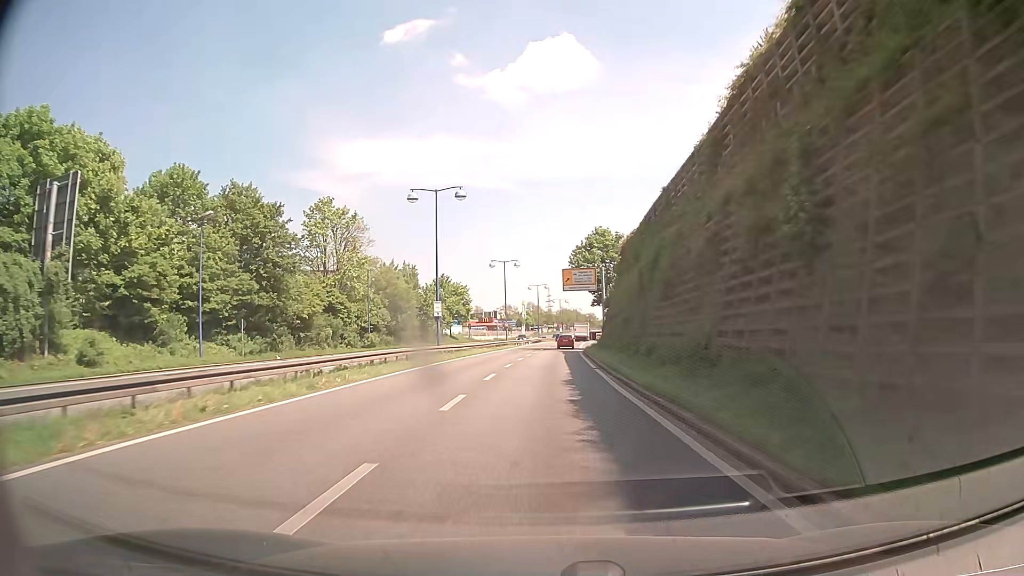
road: trunk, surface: asphalt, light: Day
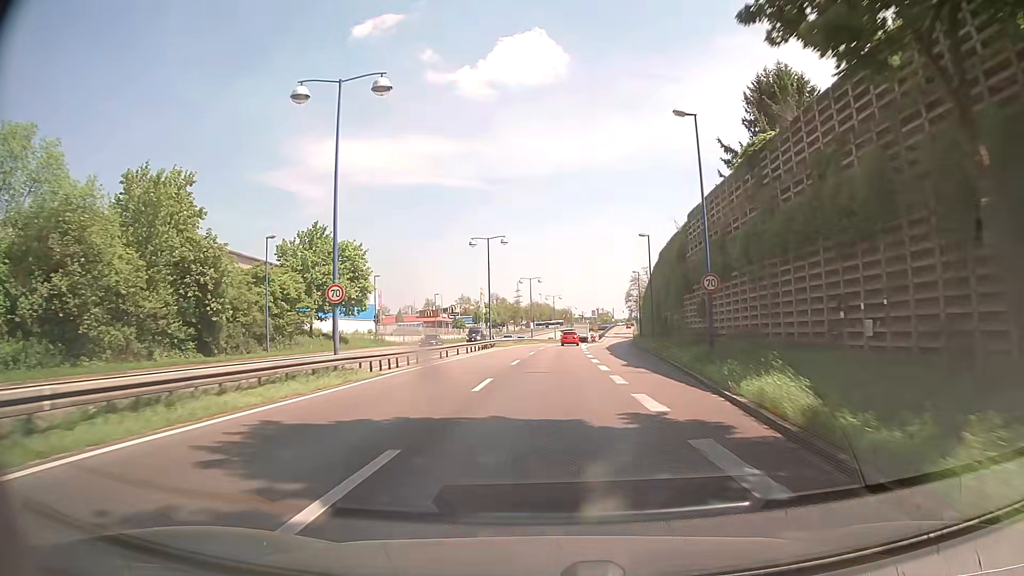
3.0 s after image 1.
(+1.2, +58.9) m; +3°
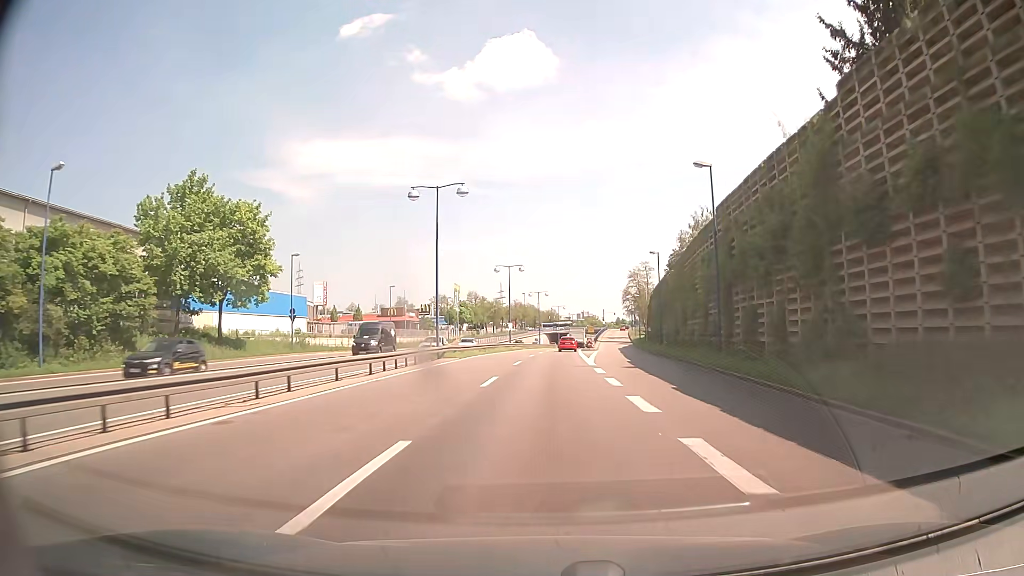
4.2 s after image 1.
(+0.2, +23.8) m; +1°
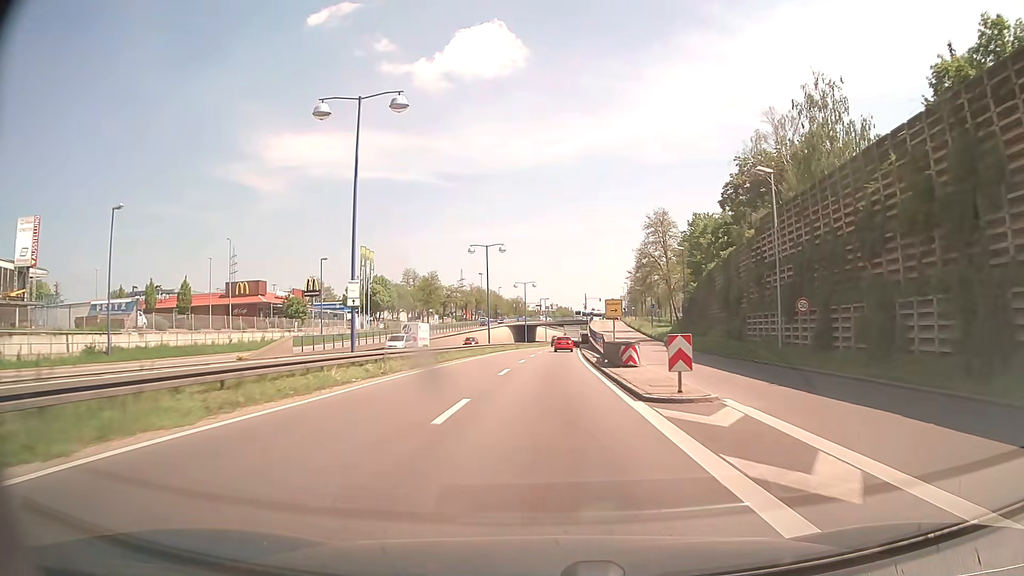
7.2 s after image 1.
(+1.1, +59.2) m; +2°
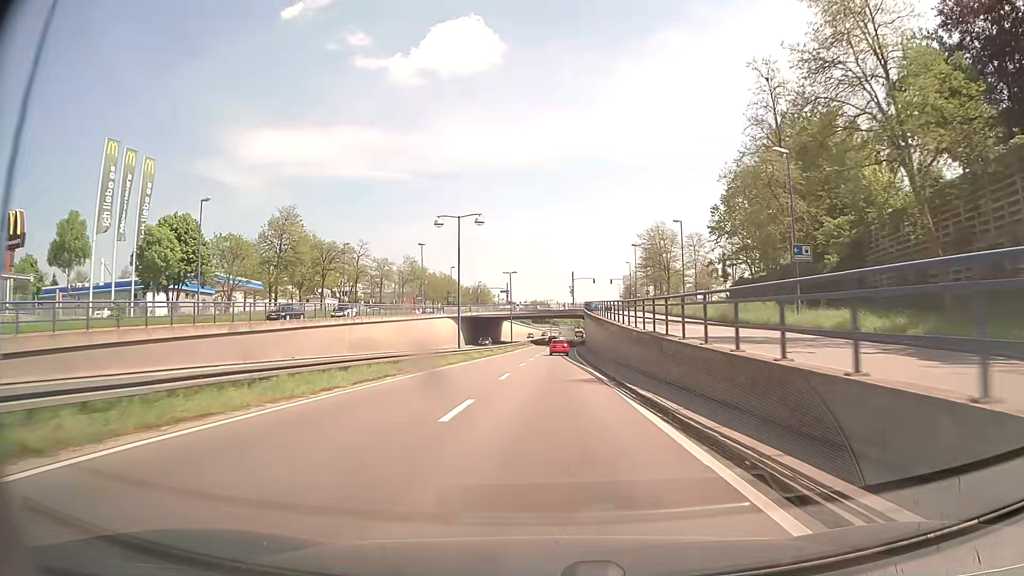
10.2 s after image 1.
(+1.2, +59.2) m; +2°
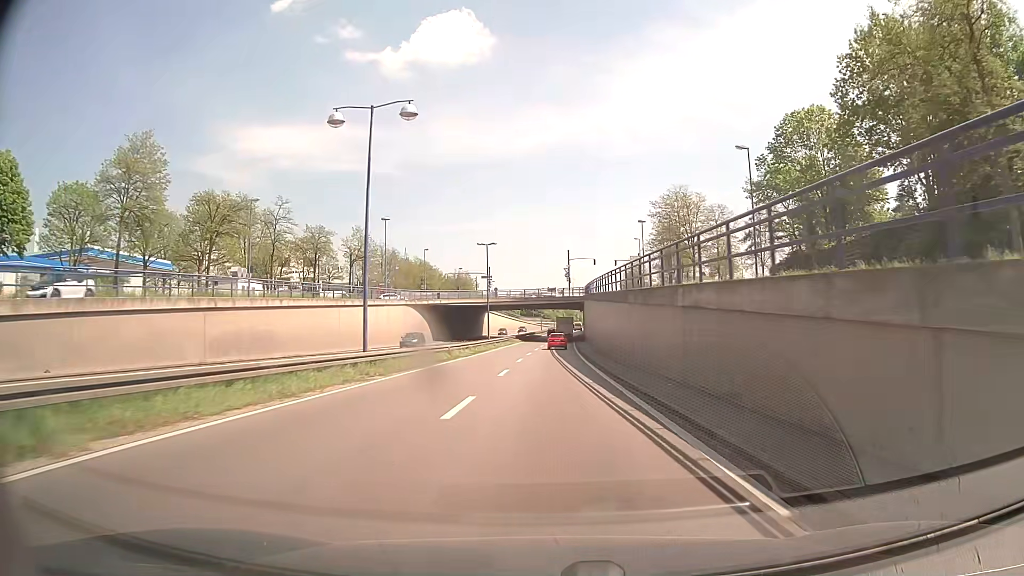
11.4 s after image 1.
(+0.2, +23.6) m; +1°
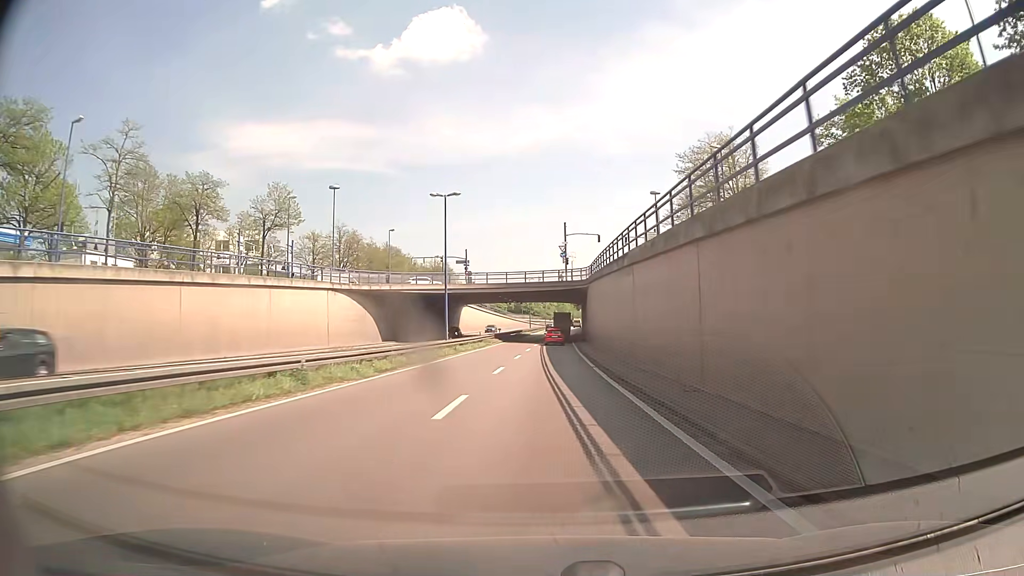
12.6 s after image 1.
(+0.1, +23.7) m; +1°
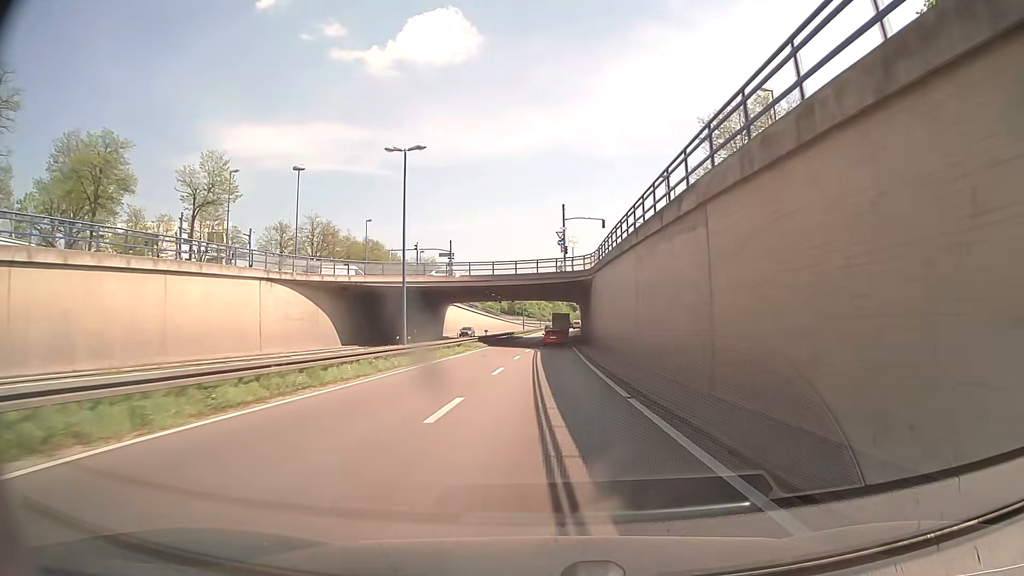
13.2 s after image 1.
(+0.1, +12.0) m; 0°
(0, +10) (0, +20) (0, +30) (0, +40) (+1, +50) (+1, +60) (+1, +70) (+2, +80) (+2, +90) (+3, +100) m
